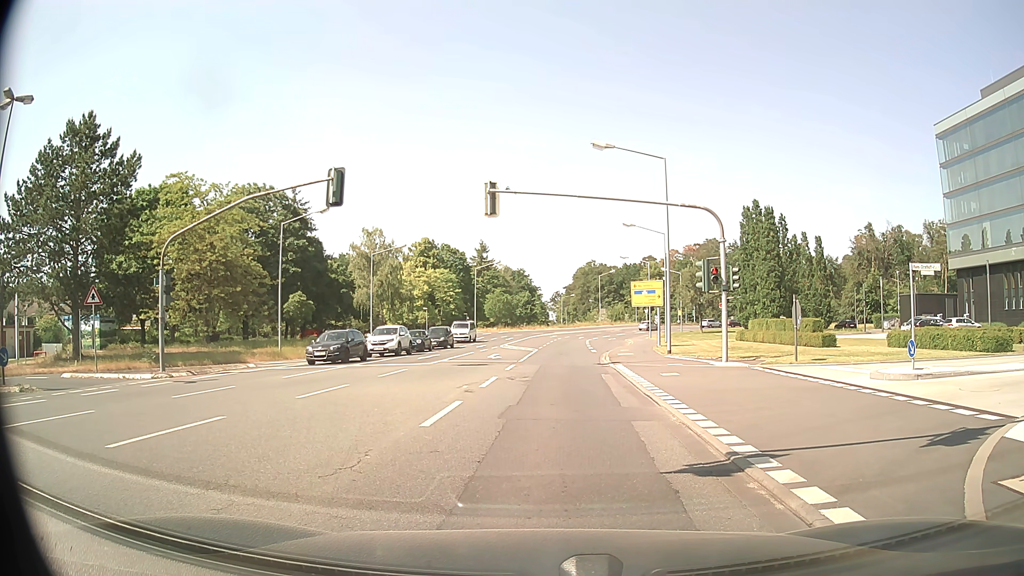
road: tertiary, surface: asphalt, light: Day
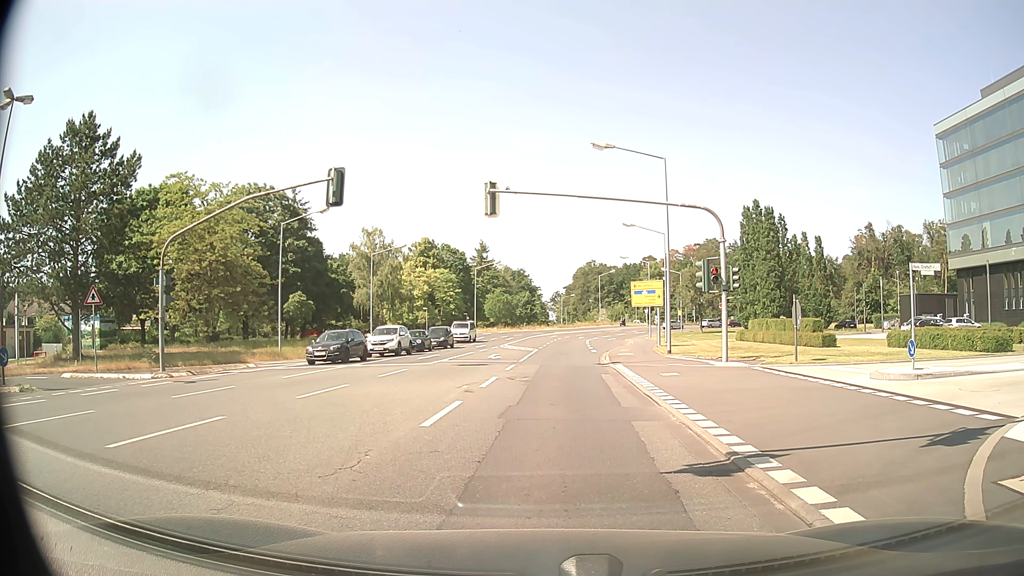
(0.0, 0.0) m; 0°
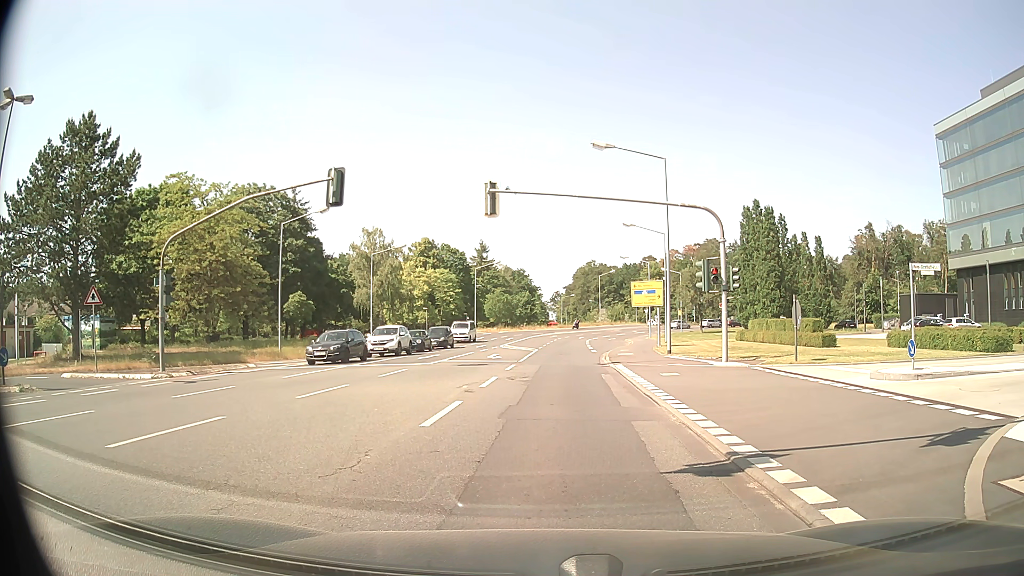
(0.0, 0.0) m; 0°
(0, +10) (+1, +20) (+1, +30) (+2, +40) (+4, +50) (+6, +60) (+7, +70) (+8, +79) (+11, +89) (+16, +98) m
